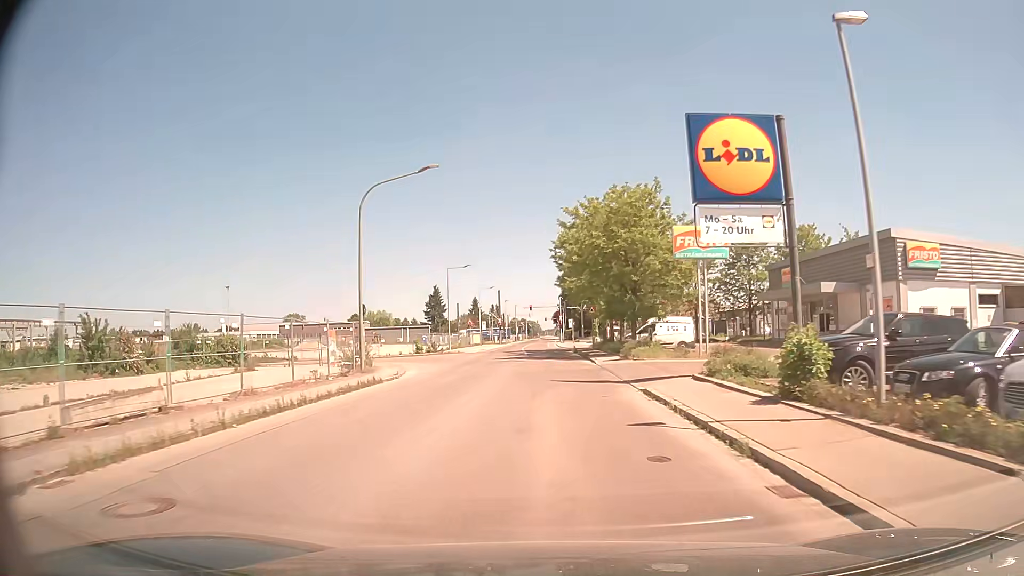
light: Day
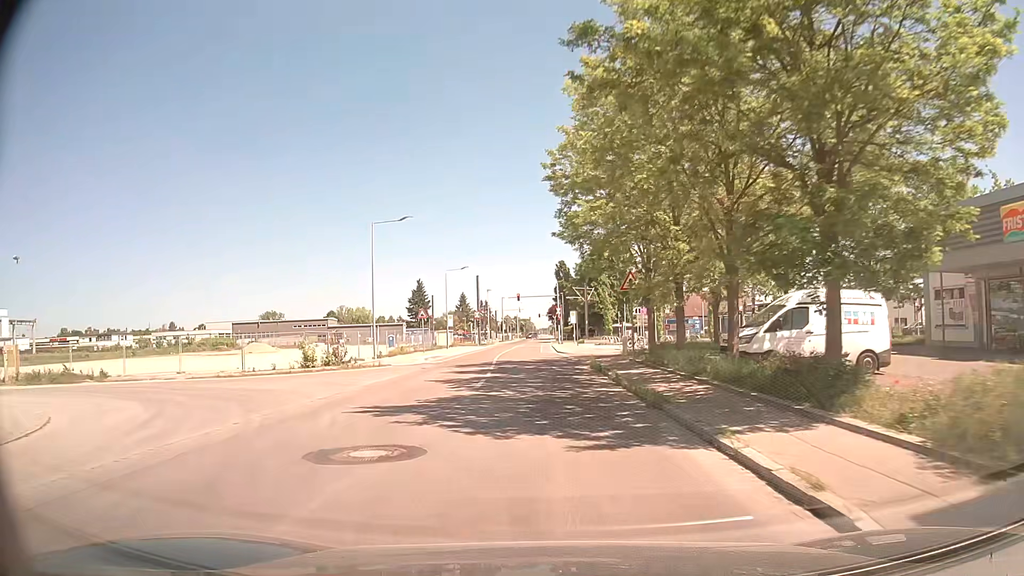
(+0.1, +27.5) m; 0°
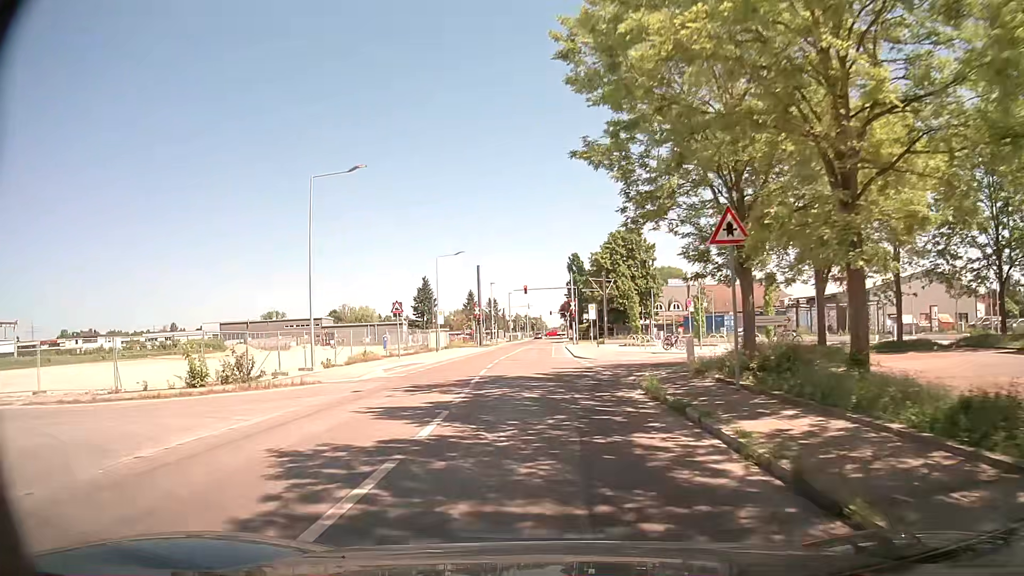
(-0.1, +12.6) m; -1°
(0, +10) (0, +20) (-1, +30) (-1, +40) (-1, +50) (-1, +60) (-1, +70) (-1, +80) (-1, +90) (0, +100) m
